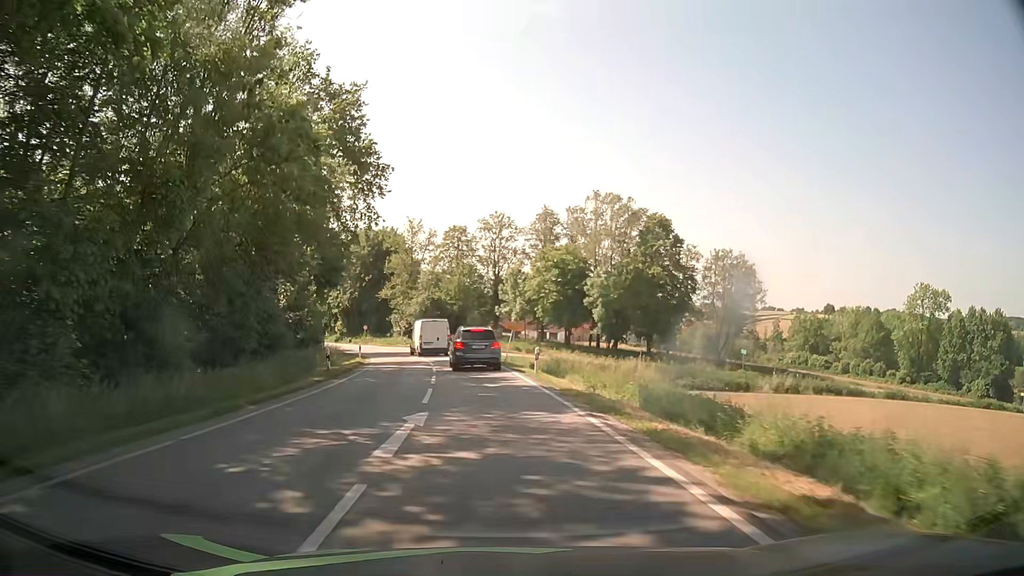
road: secondary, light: Day
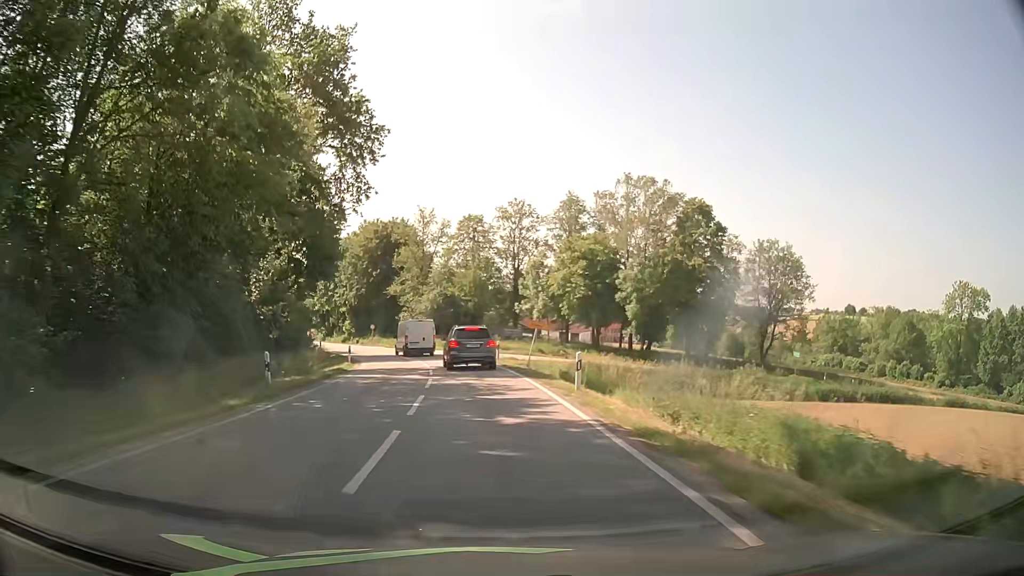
(-0.1, +8.4) m; -2°
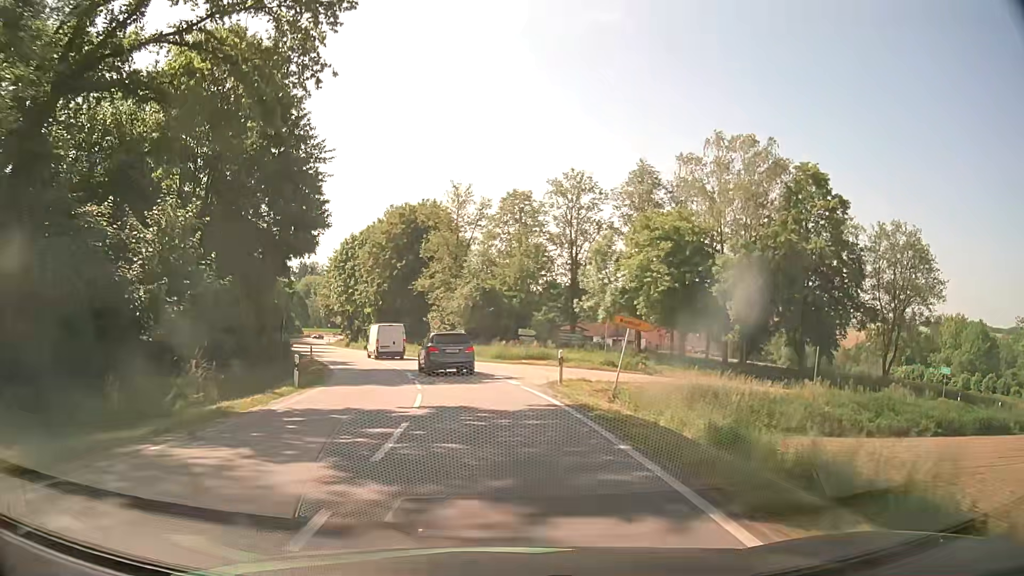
(-0.5, +16.6) m; -4°
(0, +10) (-1, +20) (-3, +30) (-5, +40) (-8, +49) (-11, +59) (-14, +68) (-17, +78) (-21, +87) (-24, +96) m
